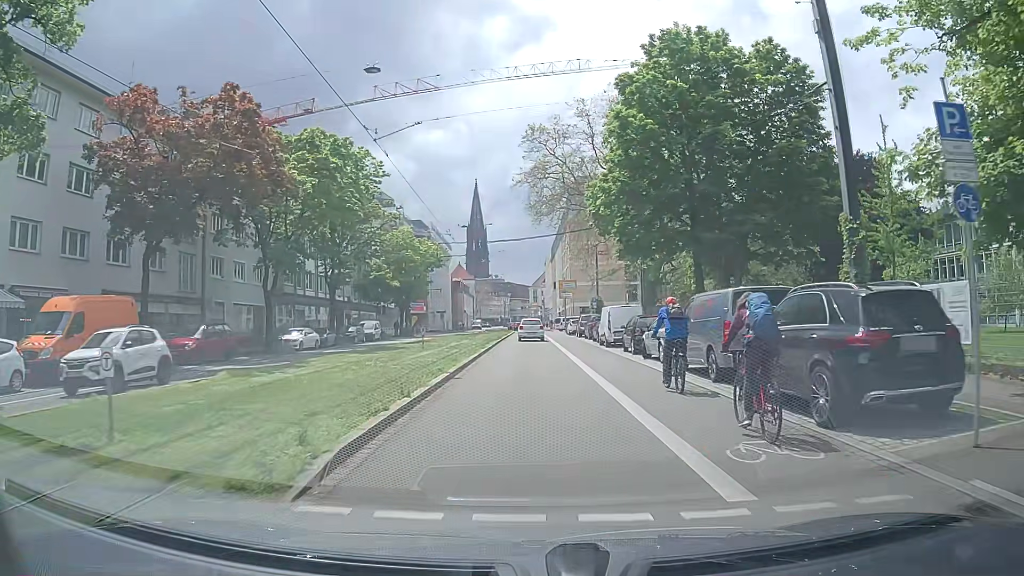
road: primary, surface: asphalt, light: Day
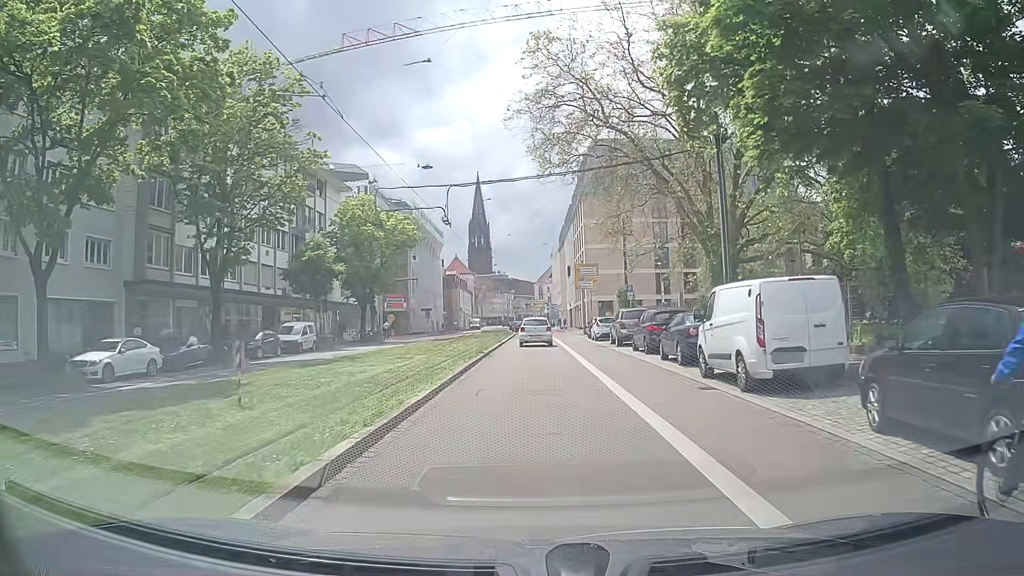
(-0.2, +20.5) m; -1°
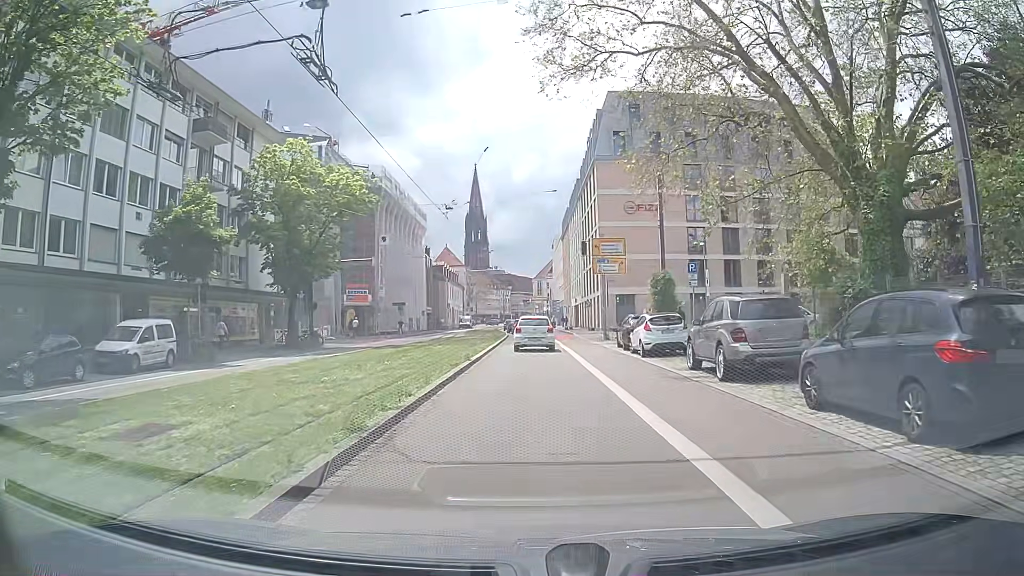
(-0.1, +17.5) m; 0°
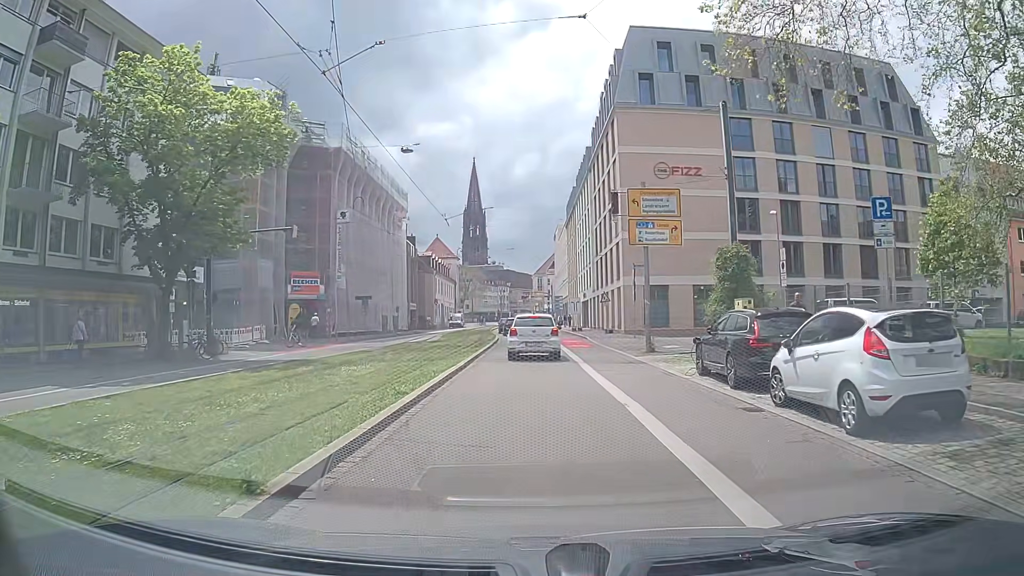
(+0.2, +15.3) m; +1°
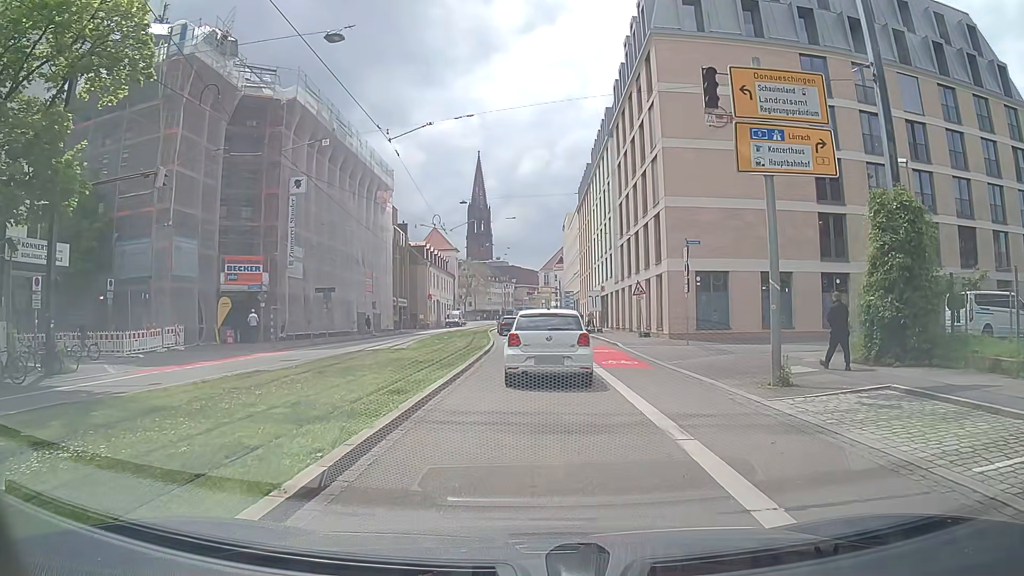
(-0.3, +12.5) m; -1°
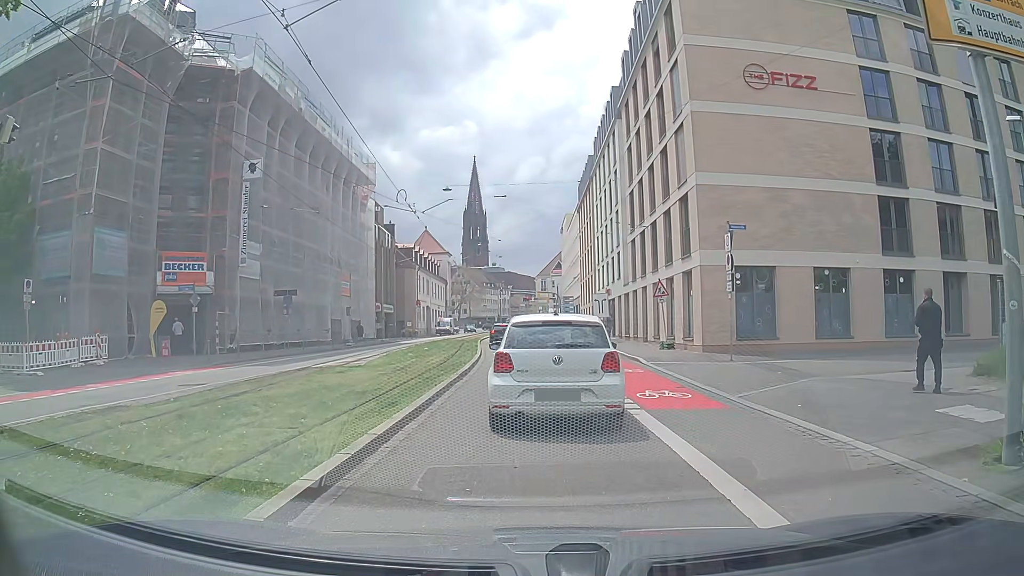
(-0.1, +6.8) m; -1°
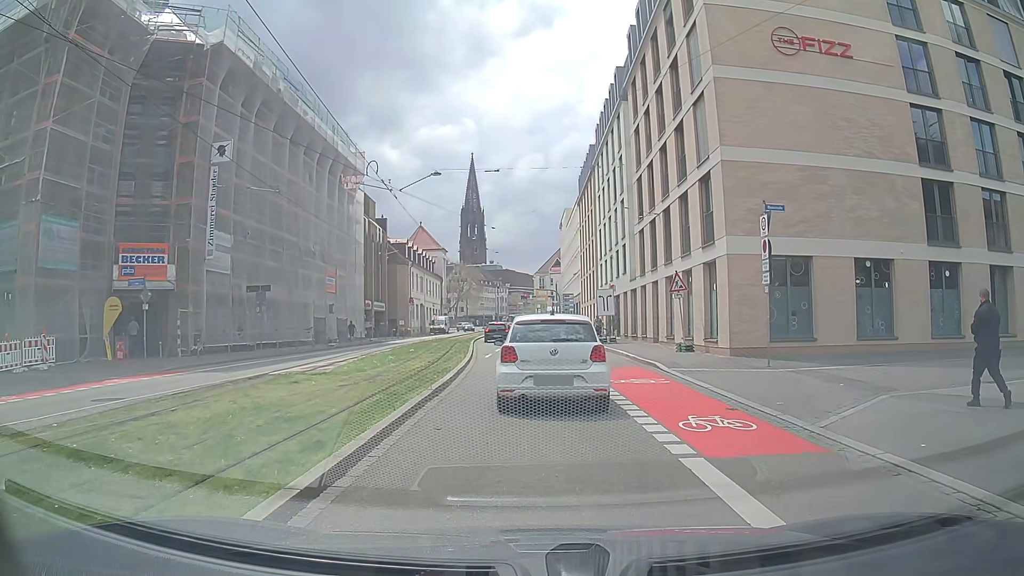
(+0.1, +3.9) m; +1°
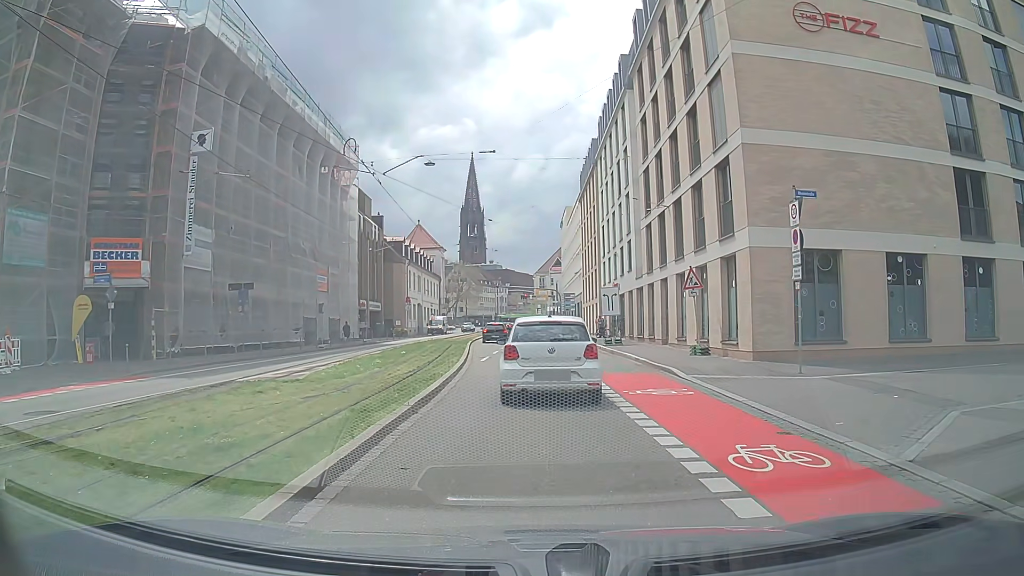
(0.0, +2.4) m; 0°
